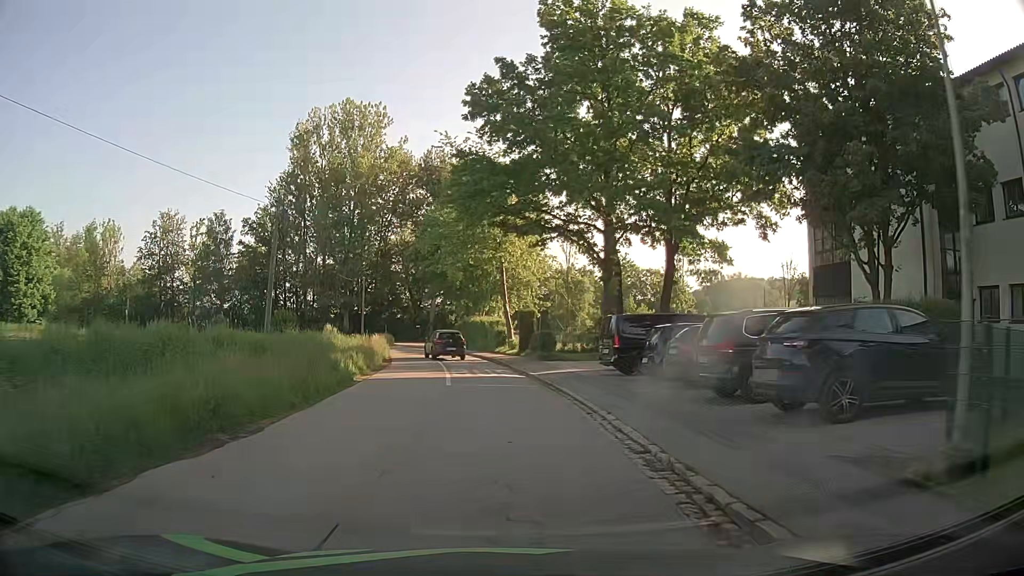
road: residential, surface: asphalt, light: Day
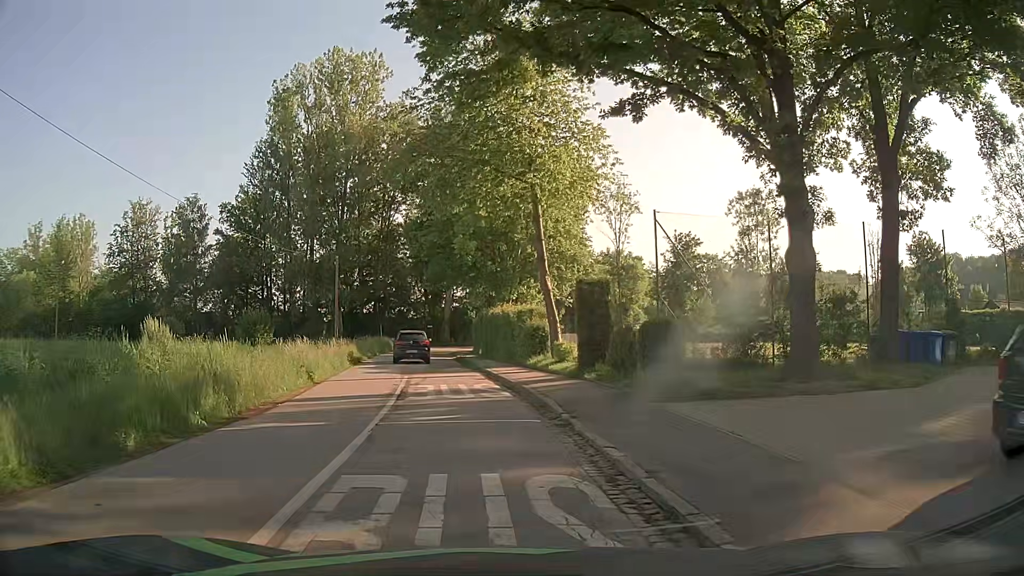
(-0.1, +19.6) m; -3°
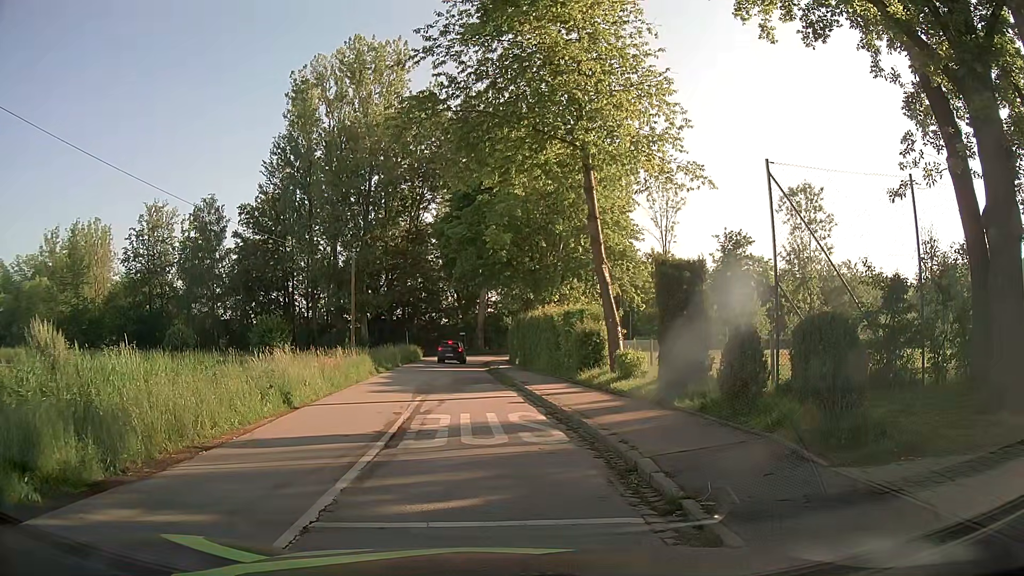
(-0.1, +5.1) m; -3°
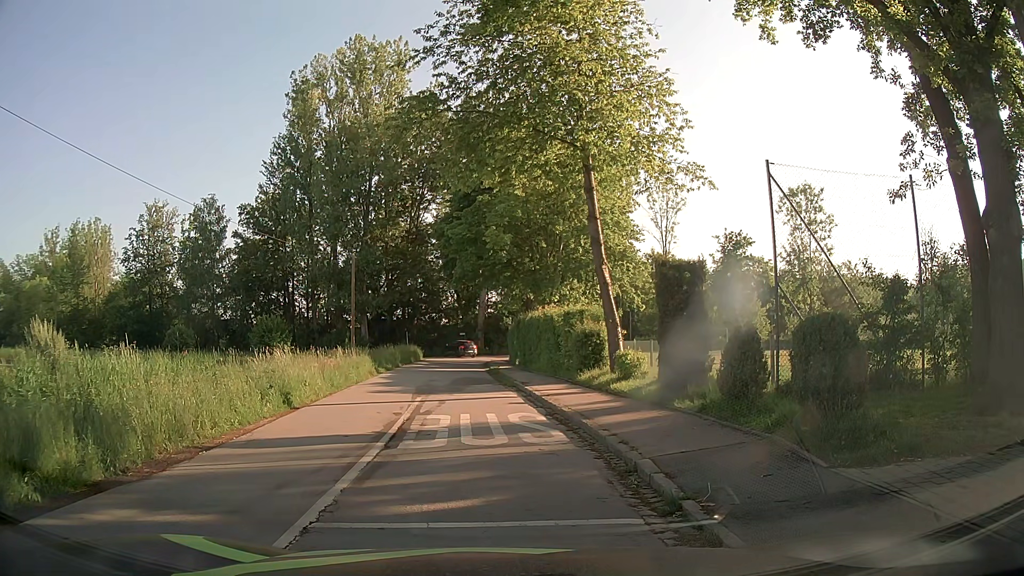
(0.0, +0.1) m; 0°
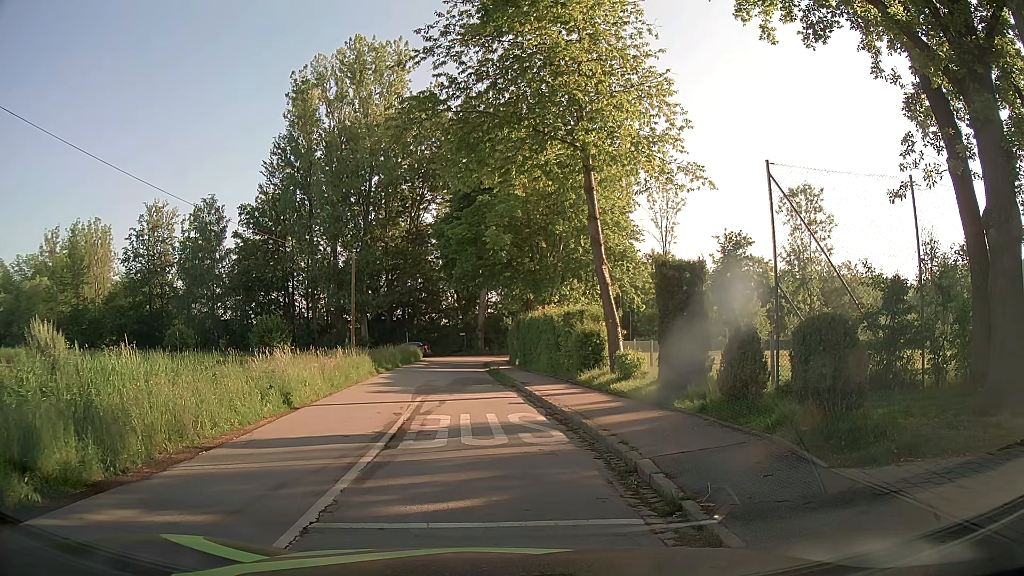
(0.0, 0.0) m; 0°
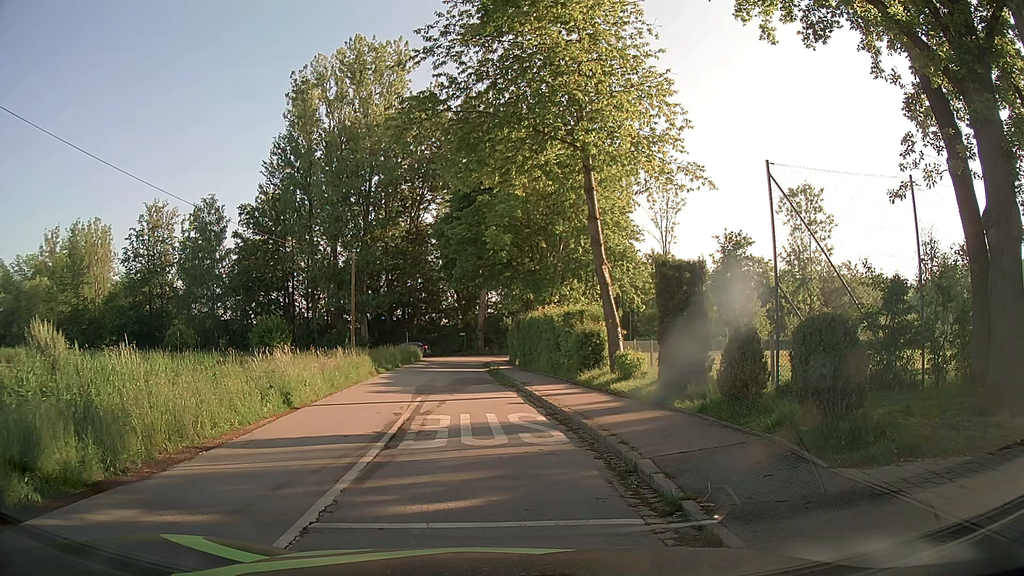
(0.0, 0.0) m; 0°
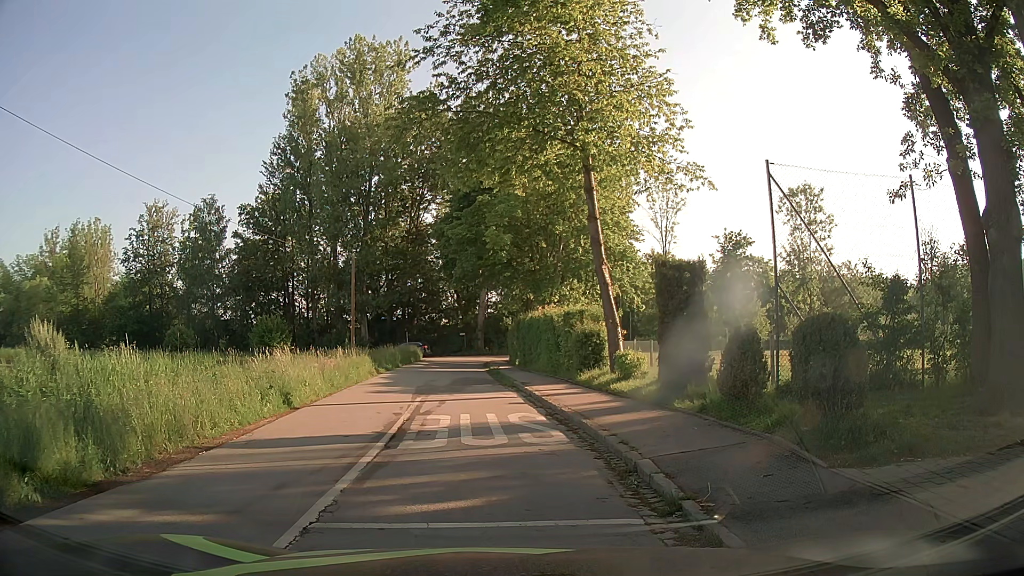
(0.0, 0.0) m; 0°
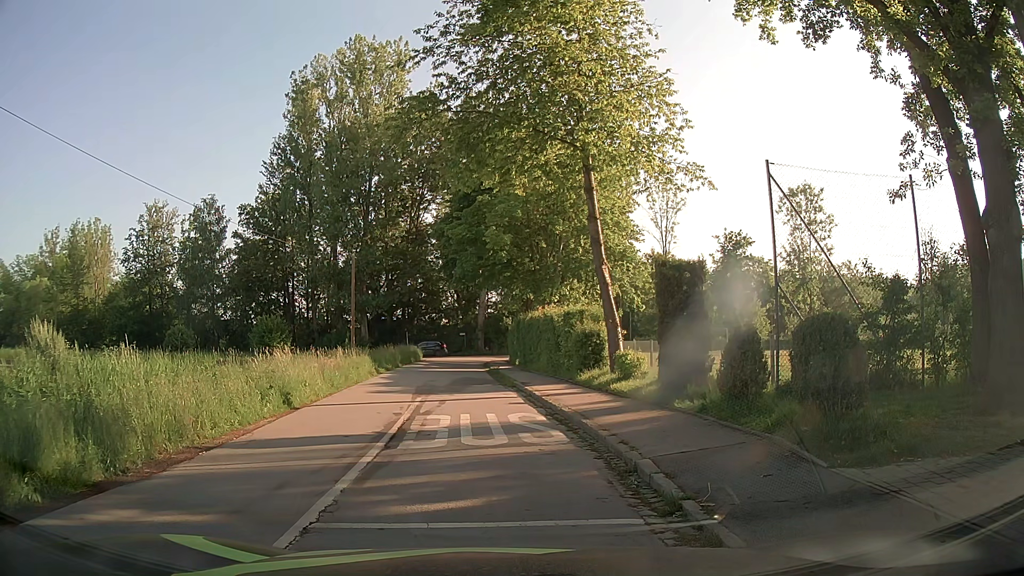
(0.0, 0.0) m; 0°
